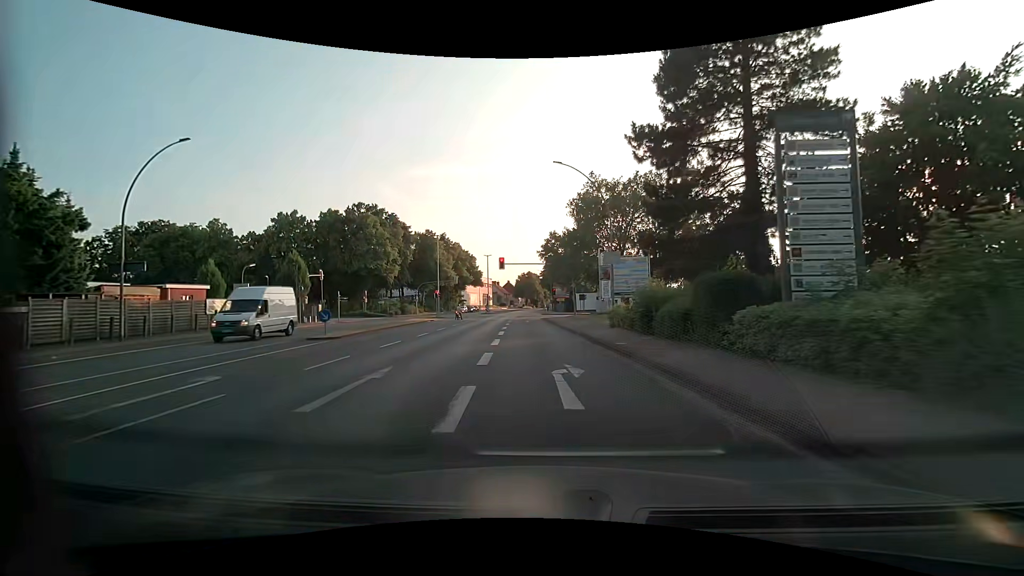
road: primary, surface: asphalt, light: Day
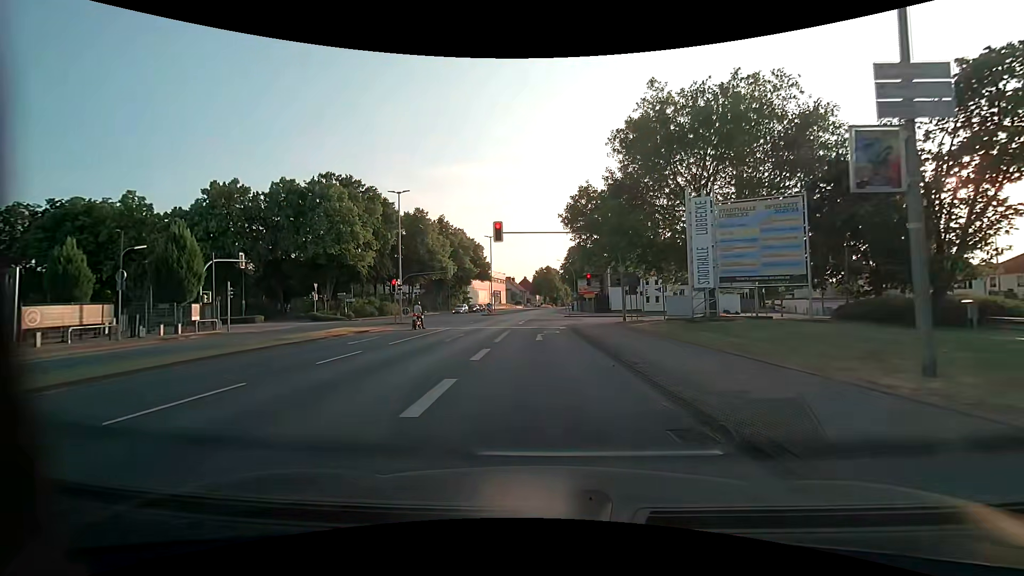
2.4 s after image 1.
(-0.5, +23.0) m; -2°
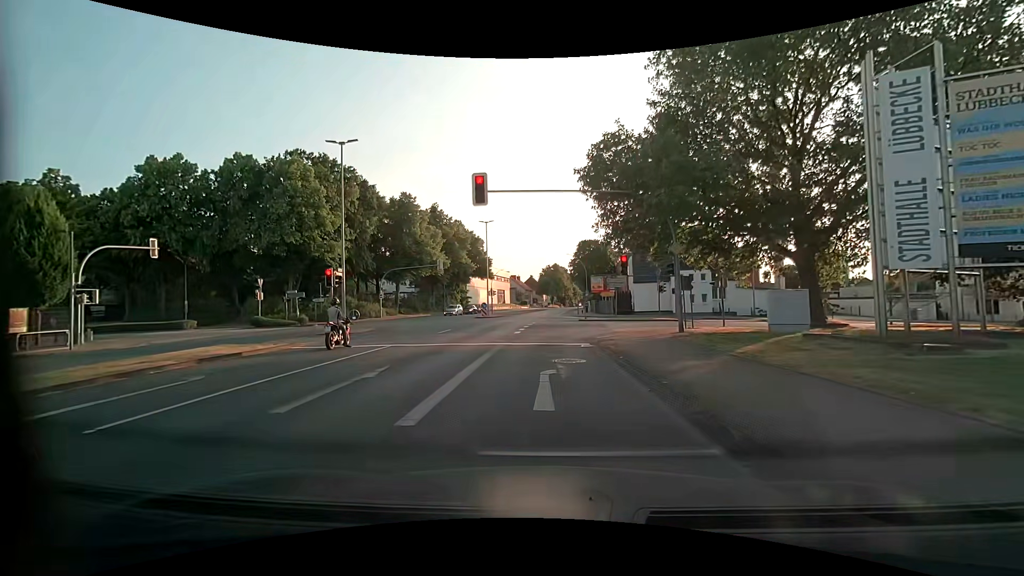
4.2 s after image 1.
(-0.1, +11.8) m; -1°
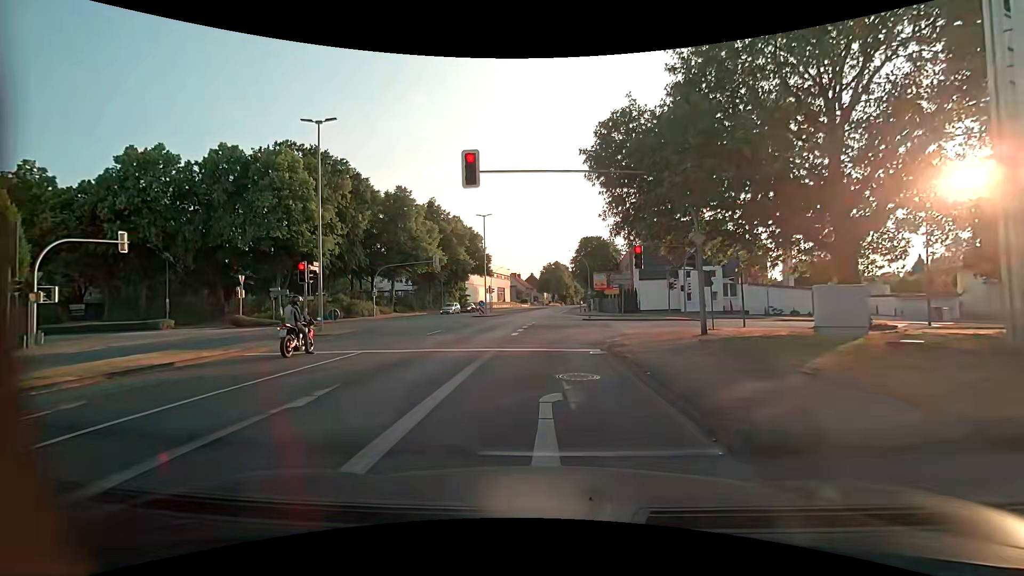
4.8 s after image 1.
(0.0, +2.7) m; 0°
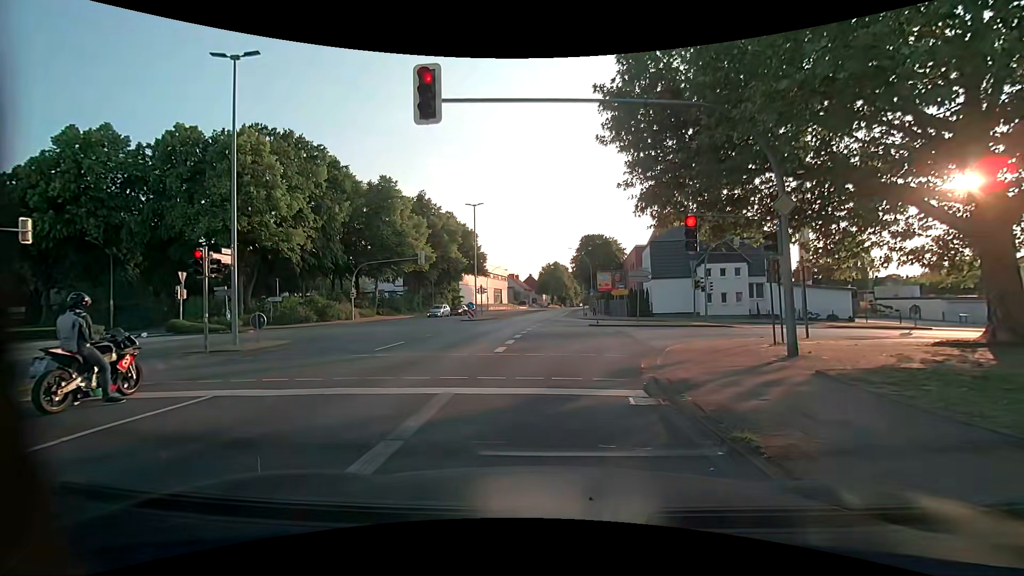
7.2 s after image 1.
(+0.1, +6.2) m; +2°
